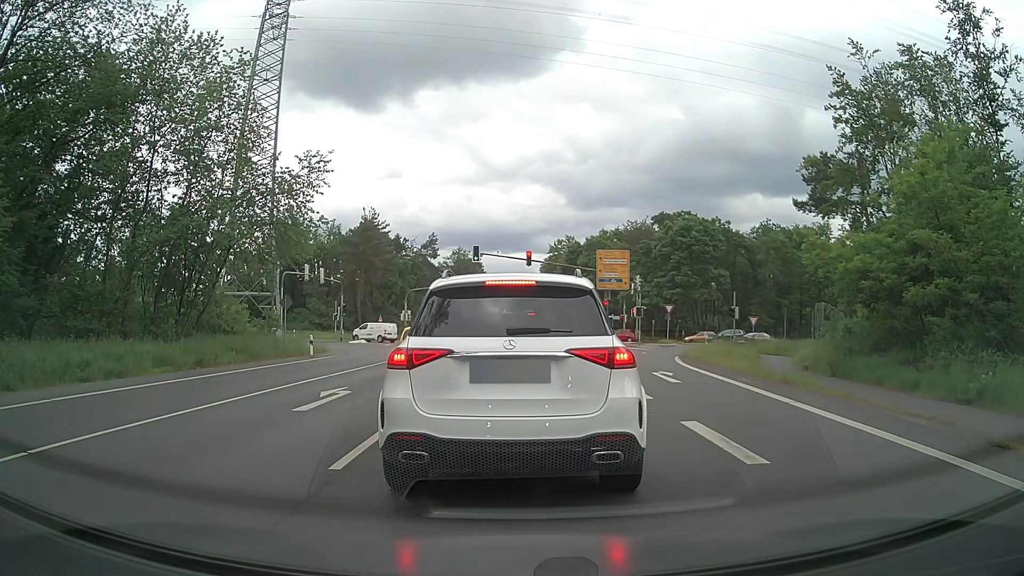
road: primary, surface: asphalt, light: Day
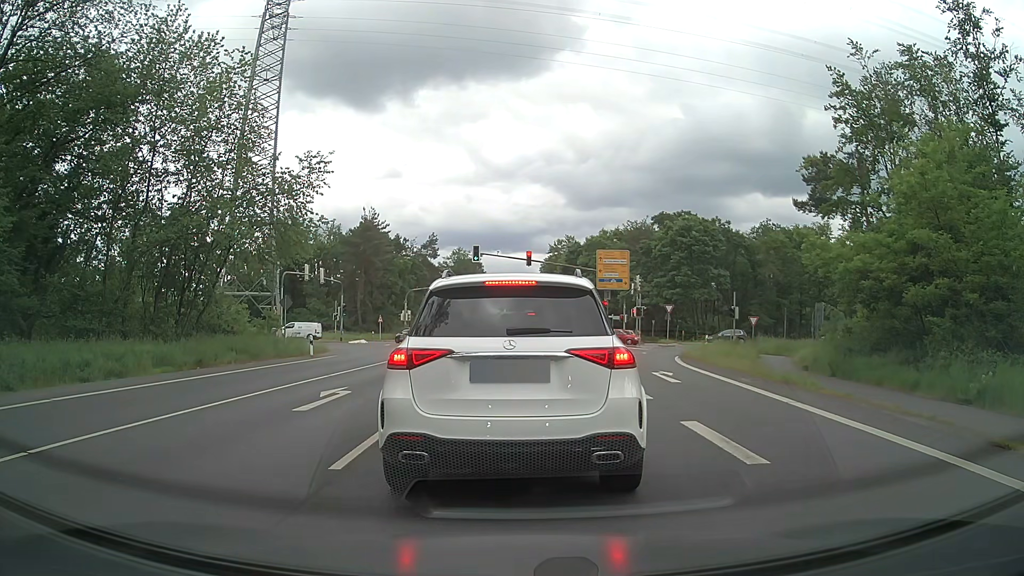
(0.0, 0.0) m; 0°
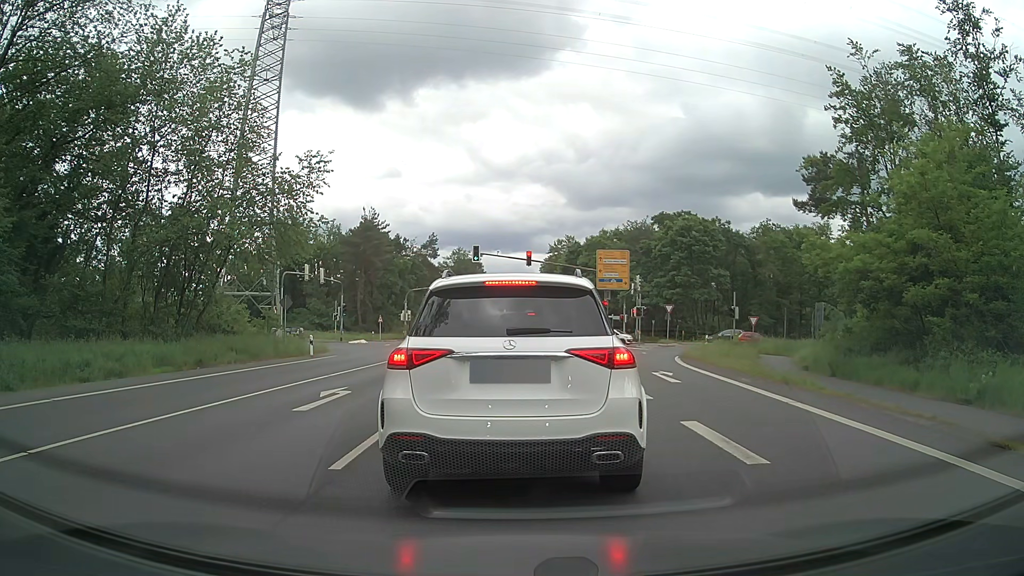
(0.0, 0.0) m; 0°
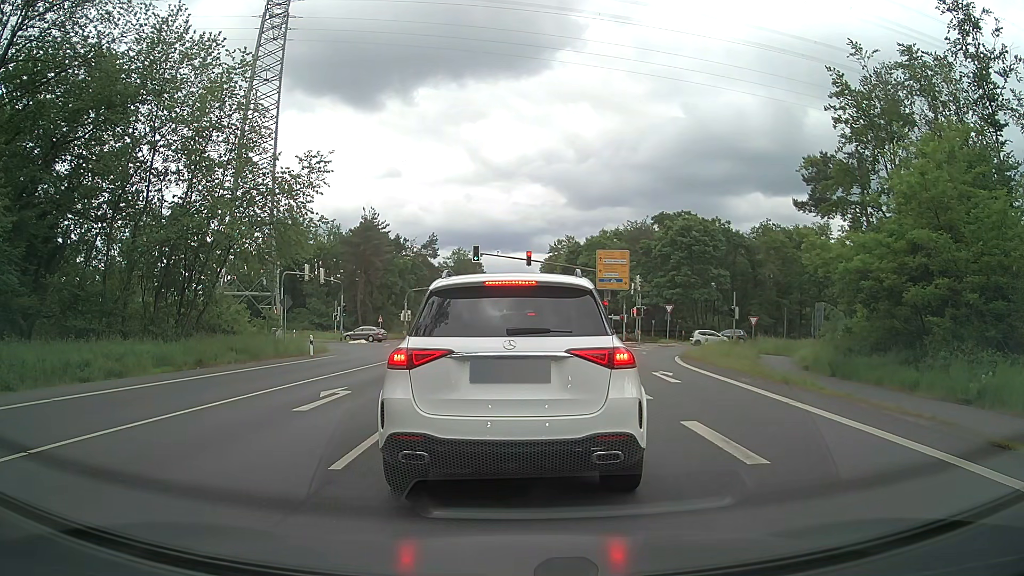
(0.0, 0.0) m; 0°
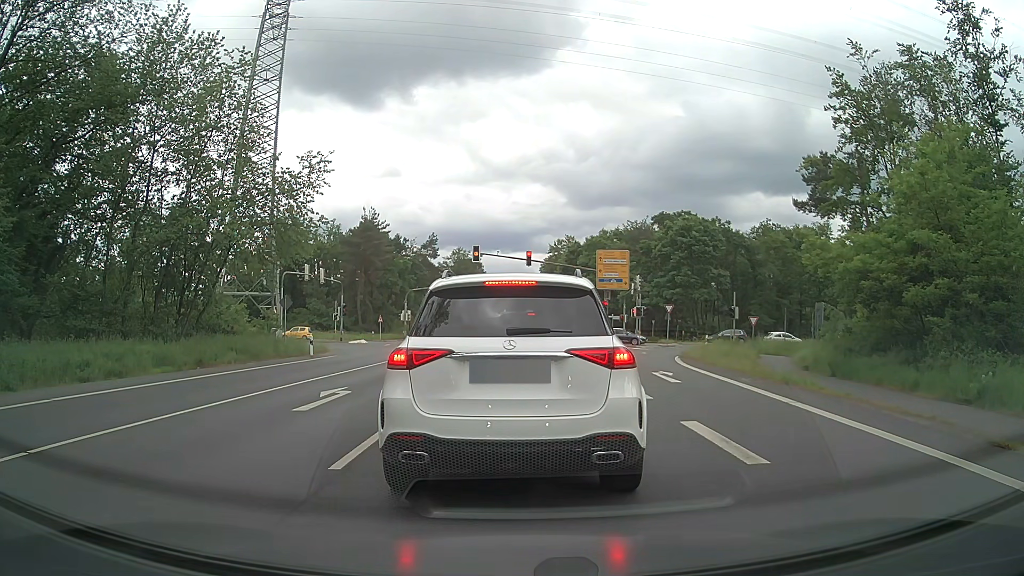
(0.0, 0.0) m; 0°
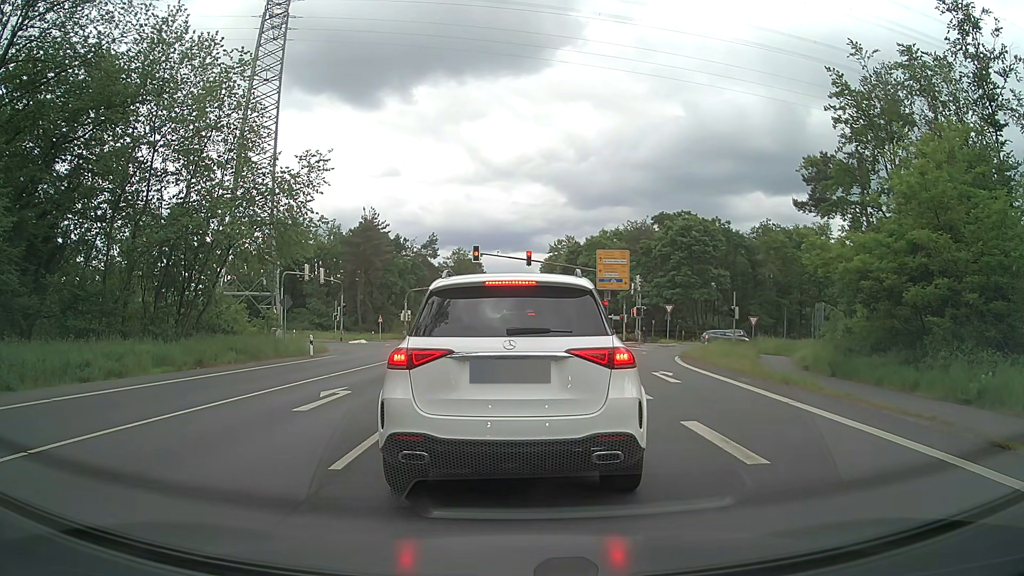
(0.0, 0.0) m; 0°
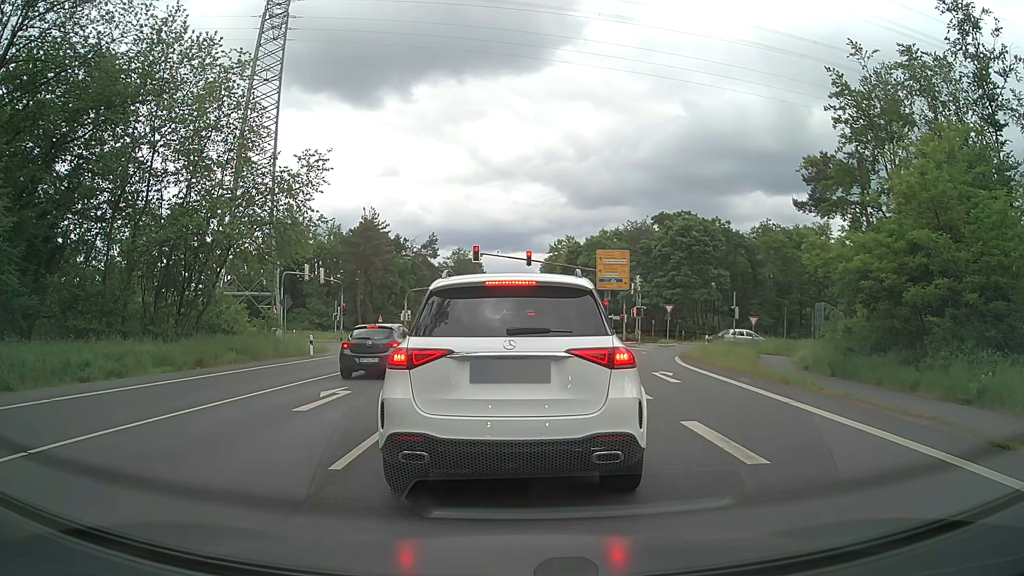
(0.0, 0.0) m; 0°
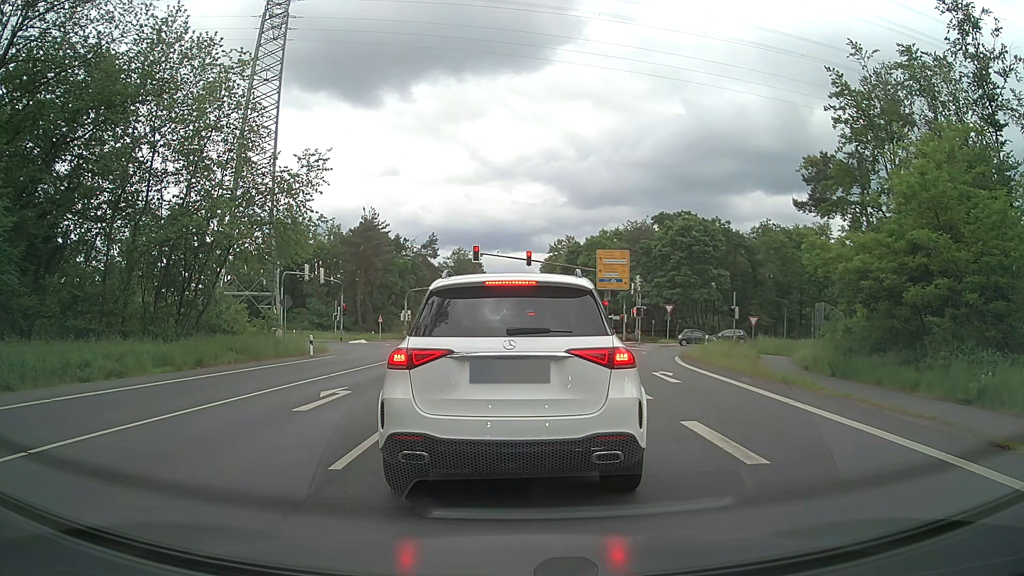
(0.0, 0.0) m; 0°
(0, +10) (0, +20) (0, +30) (0, +40) (+1, +50) (+1, +60) (+1, +70) (+1, +80) (+1, +90) (+1, +100) m
